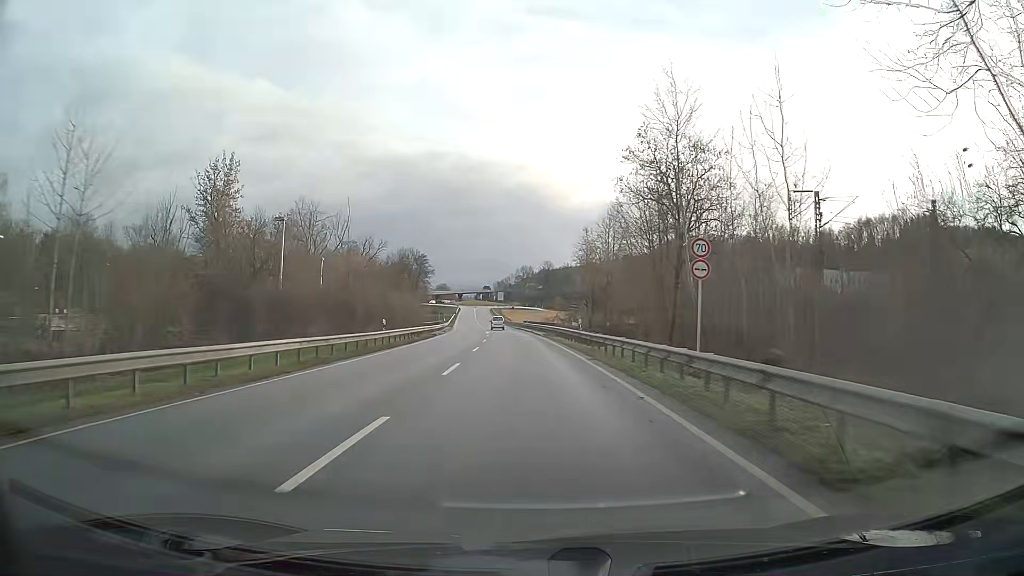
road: primary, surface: asphalt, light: Day
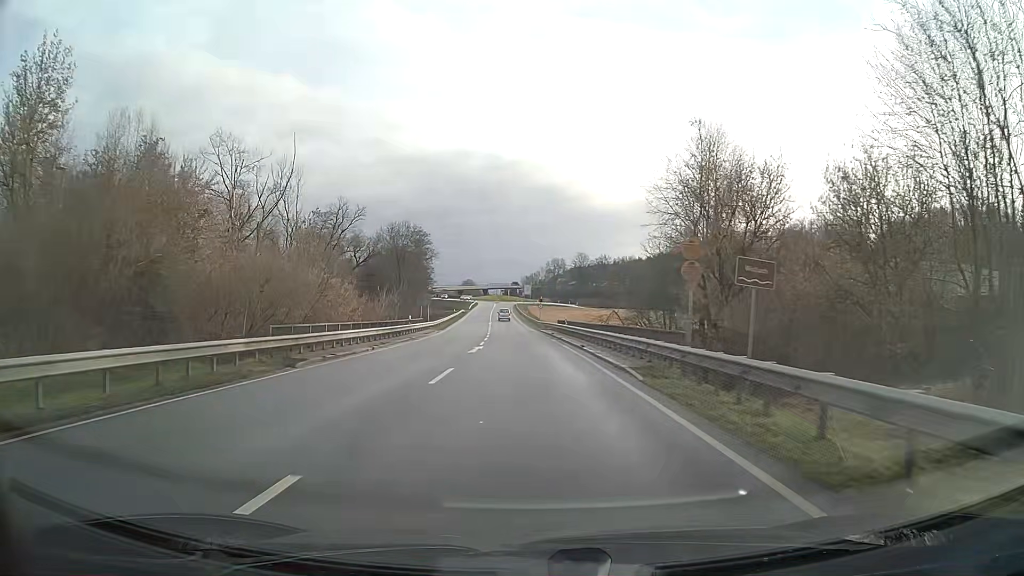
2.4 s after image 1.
(-1.0, +38.9) m; -3°
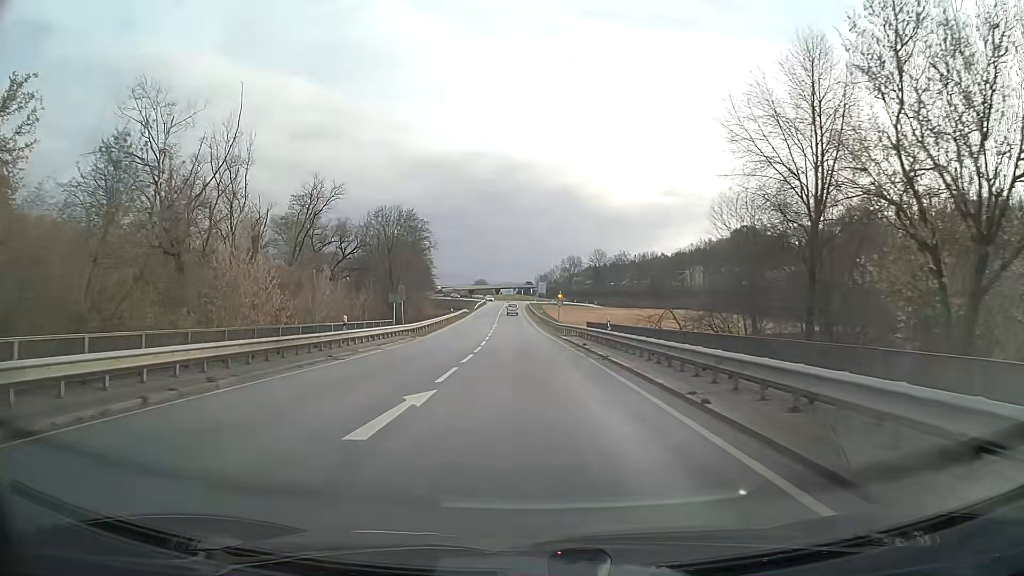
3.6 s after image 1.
(-0.2, +18.1) m; -1°
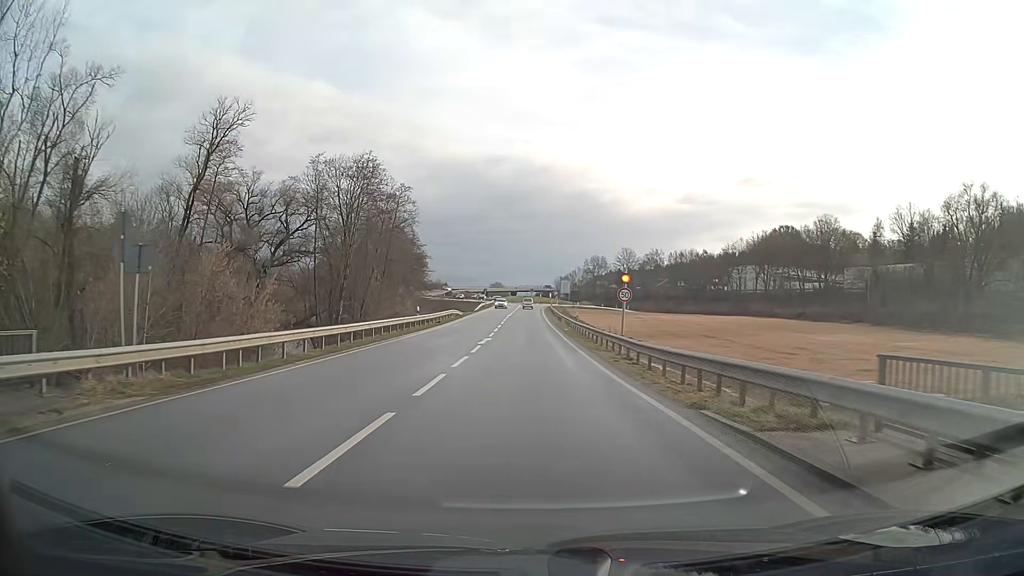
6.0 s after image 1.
(-0.5, +32.6) m; -1°
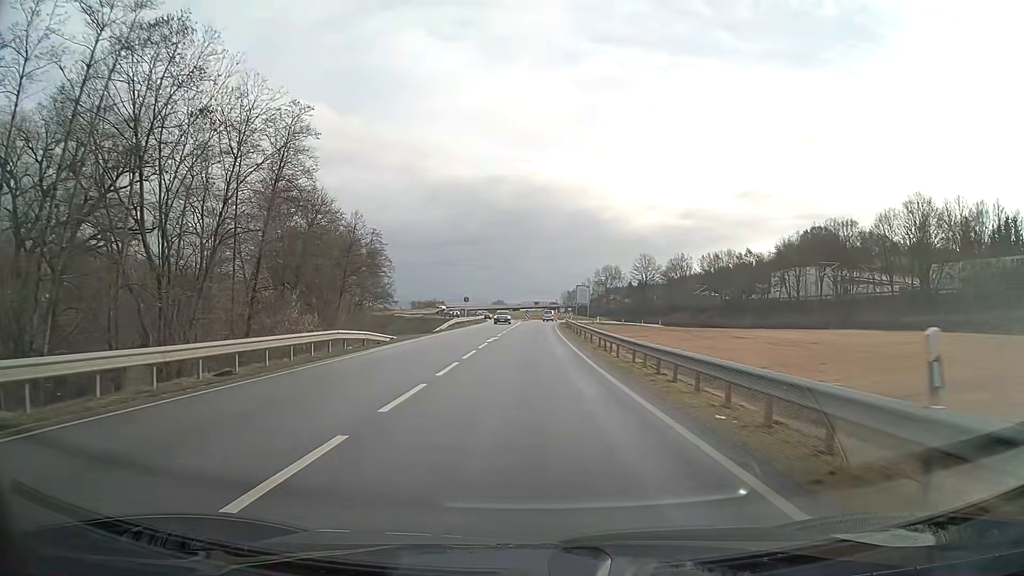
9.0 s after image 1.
(-0.1, +37.9) m; 0°
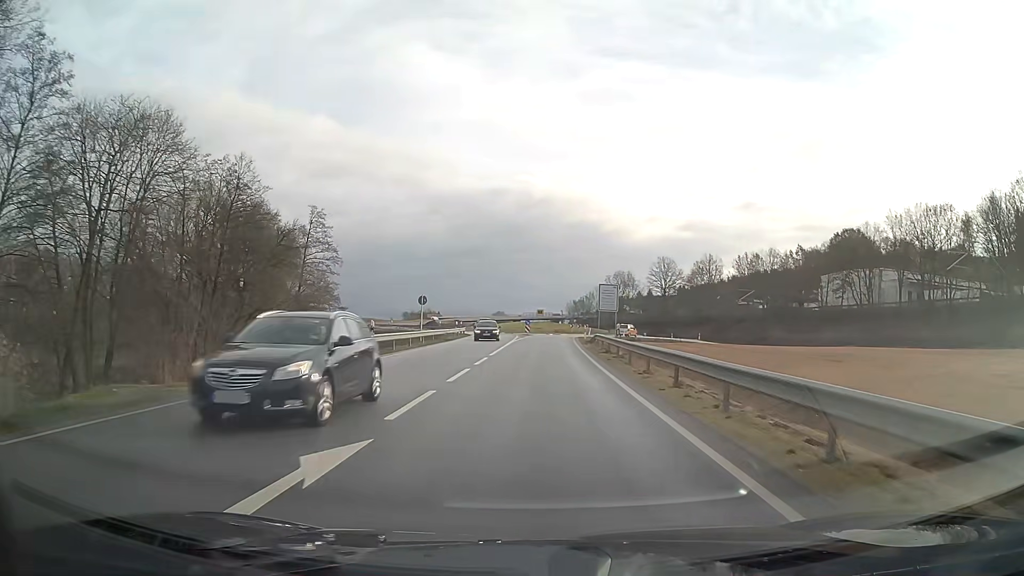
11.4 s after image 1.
(-0.1, +30.7) m; 0°
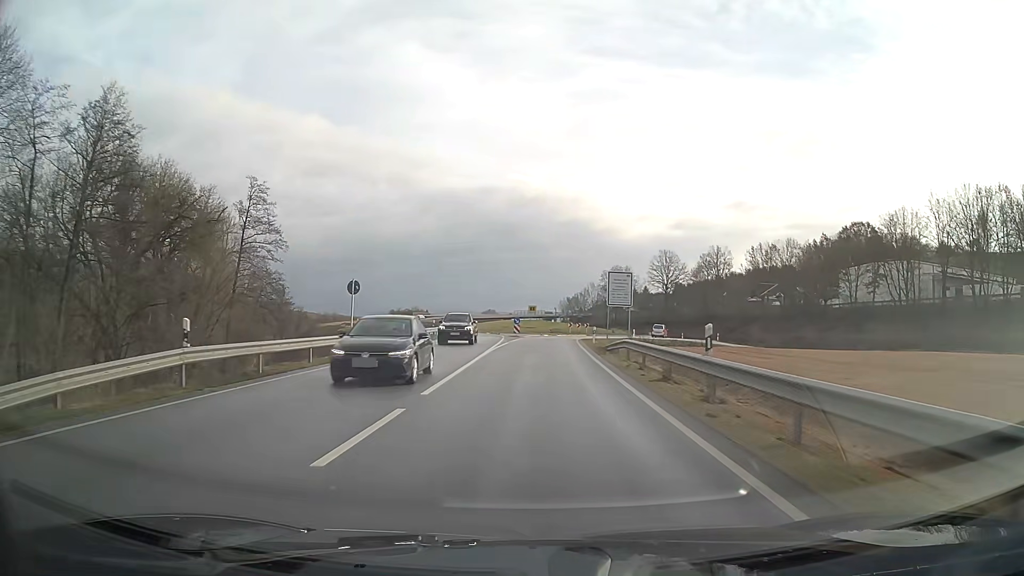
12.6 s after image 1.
(+0.1, +15.1) m; +1°
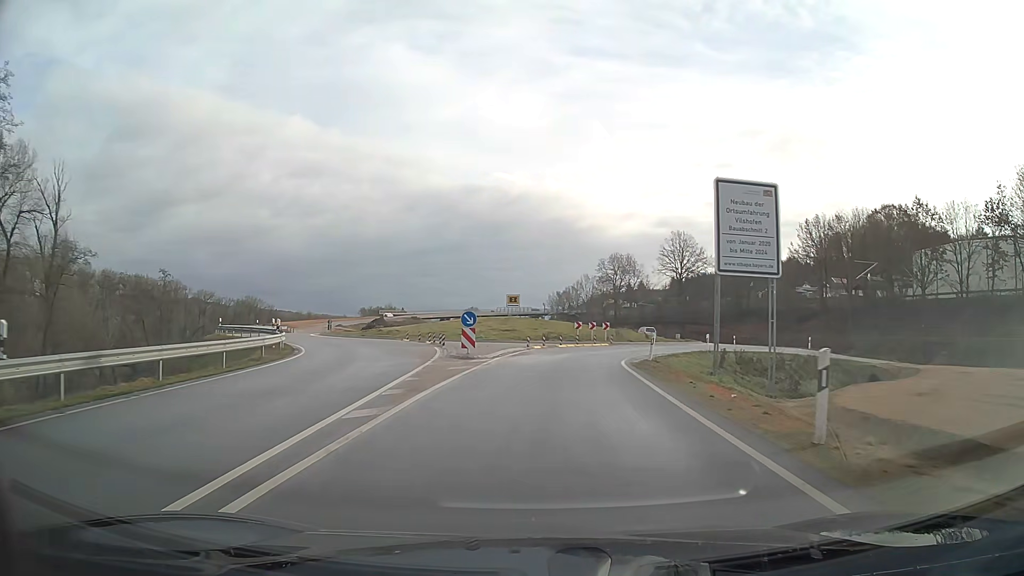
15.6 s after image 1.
(+0.4, +34.7) m; +1°
